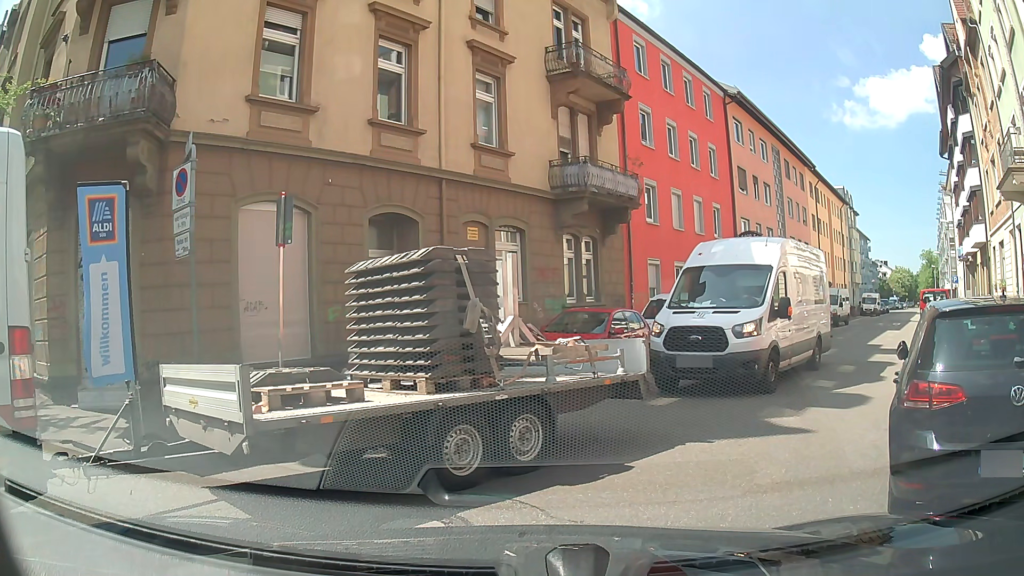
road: residential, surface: asphalt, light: Day
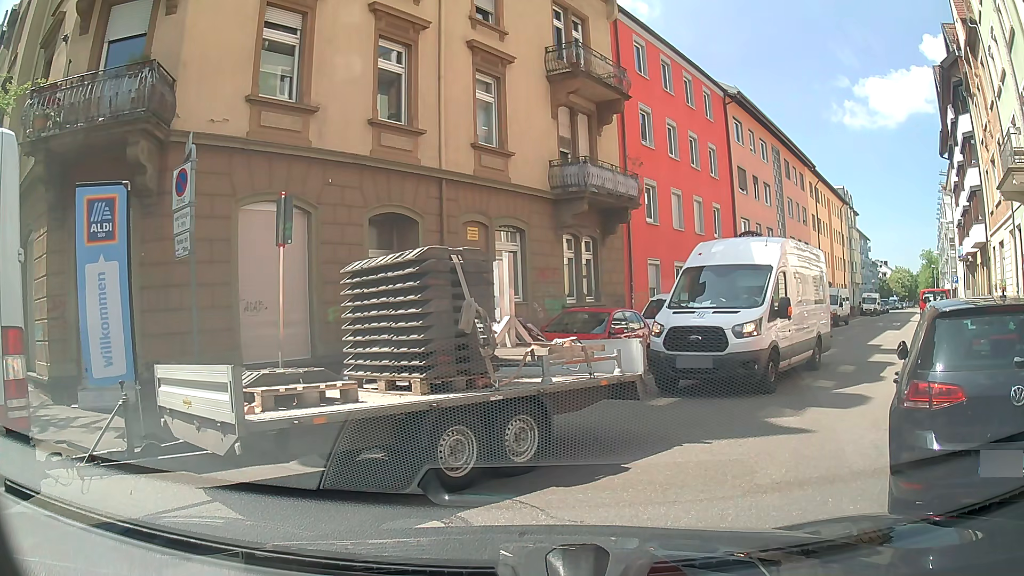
(0.0, 0.0) m; 0°
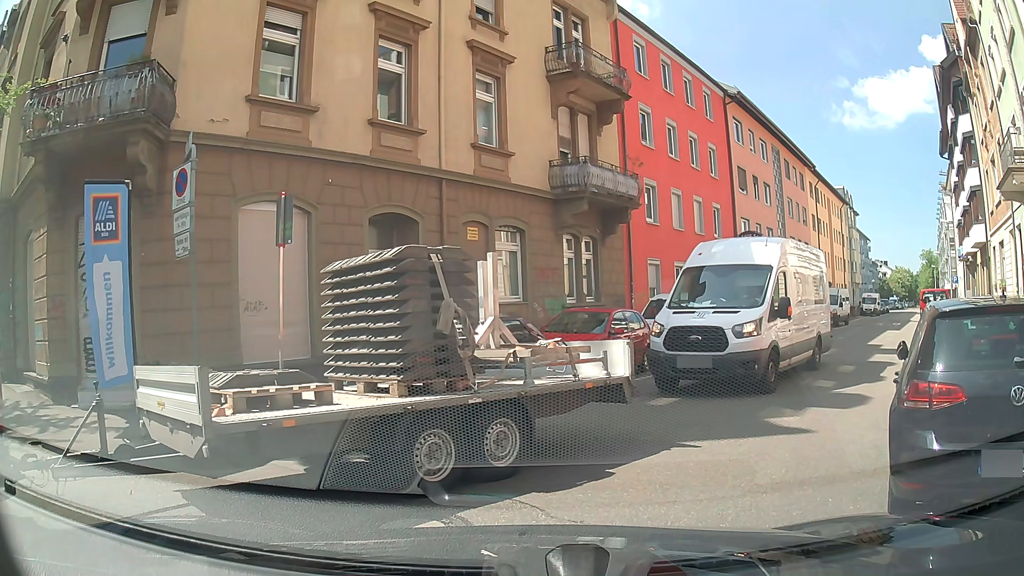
(0.0, 0.0) m; 0°
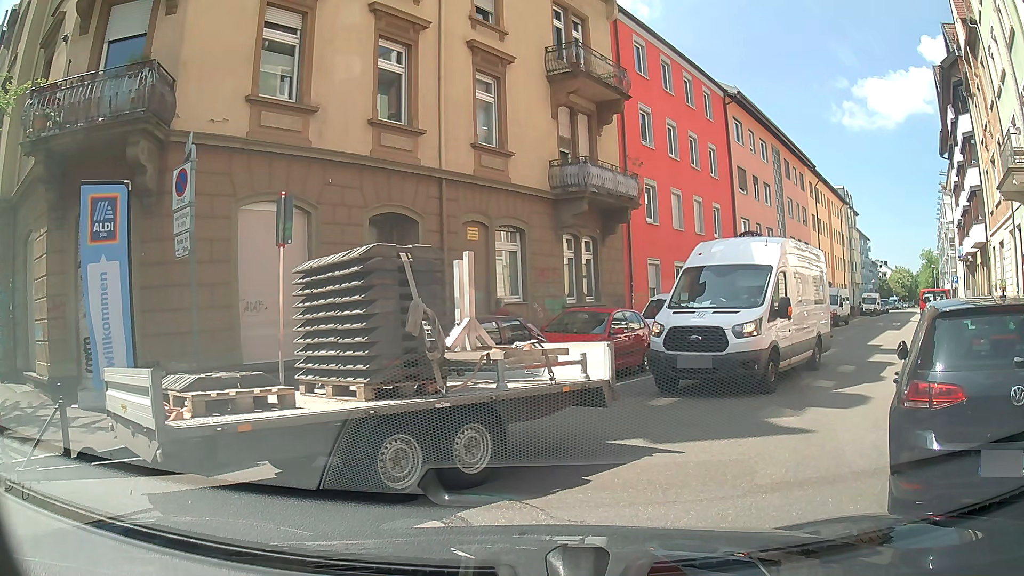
(0.0, 0.0) m; 0°
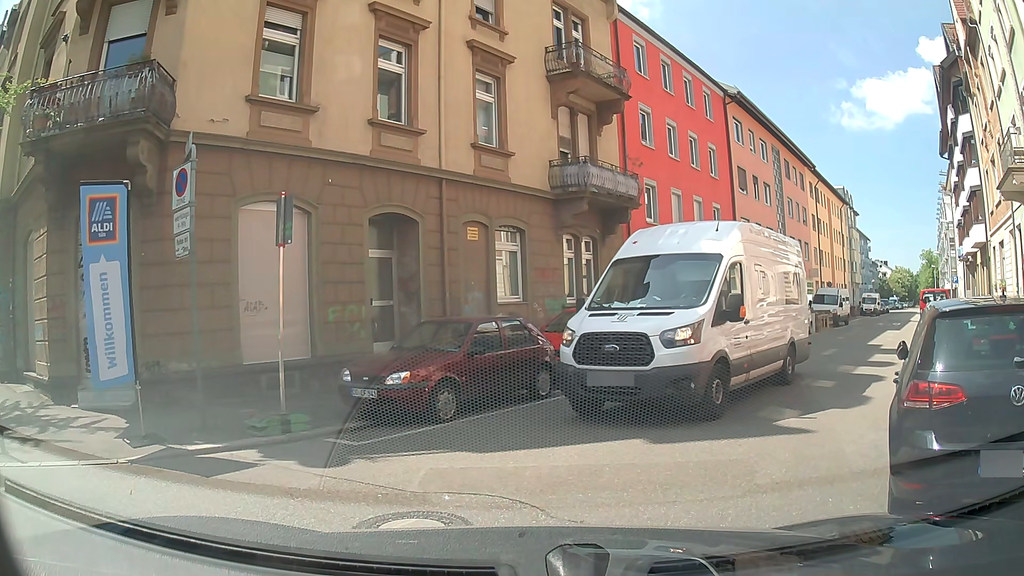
(0.0, 0.0) m; 0°
